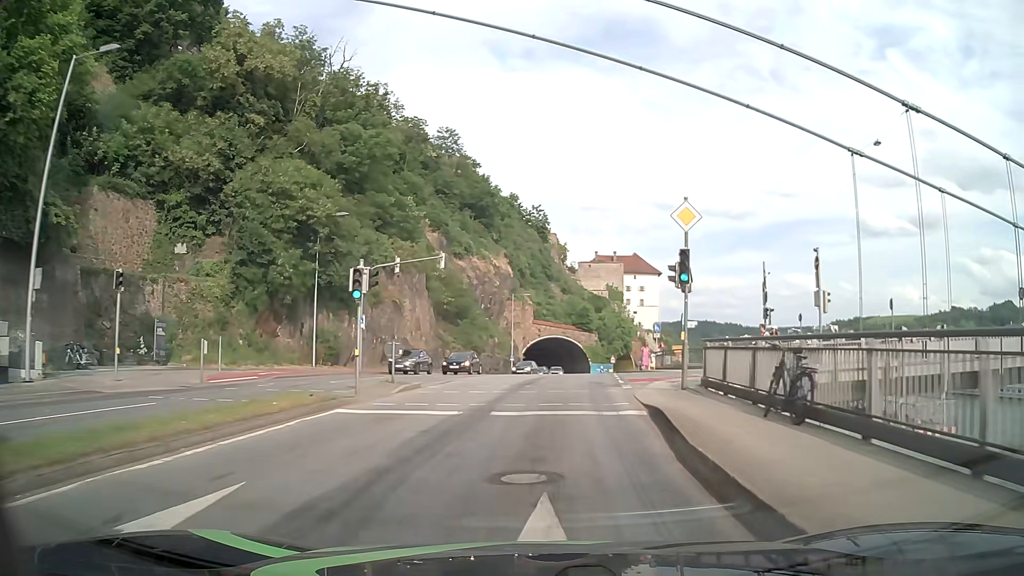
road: primary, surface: asphalt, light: Day
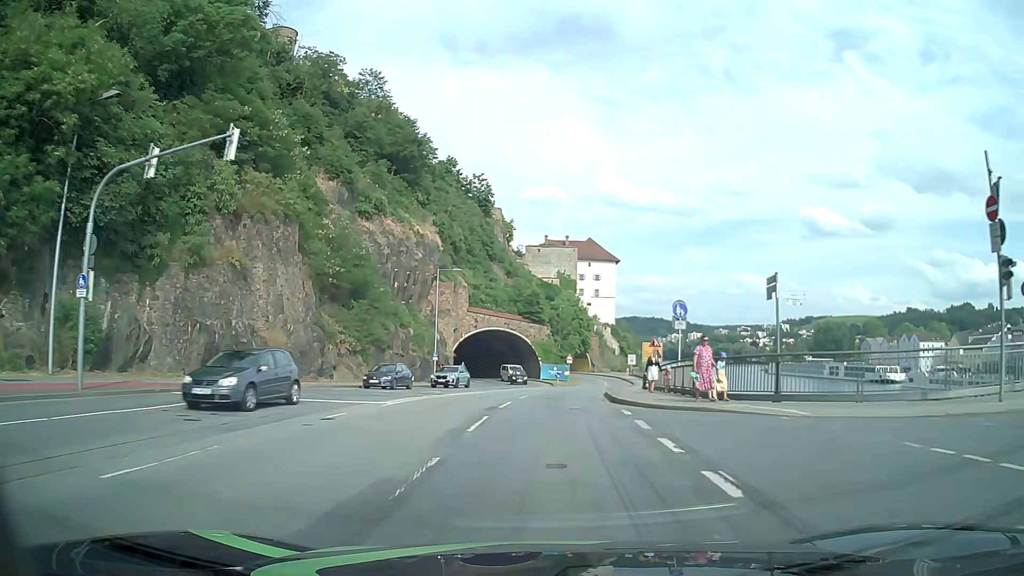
(+1.1, +22.6) m; +5°
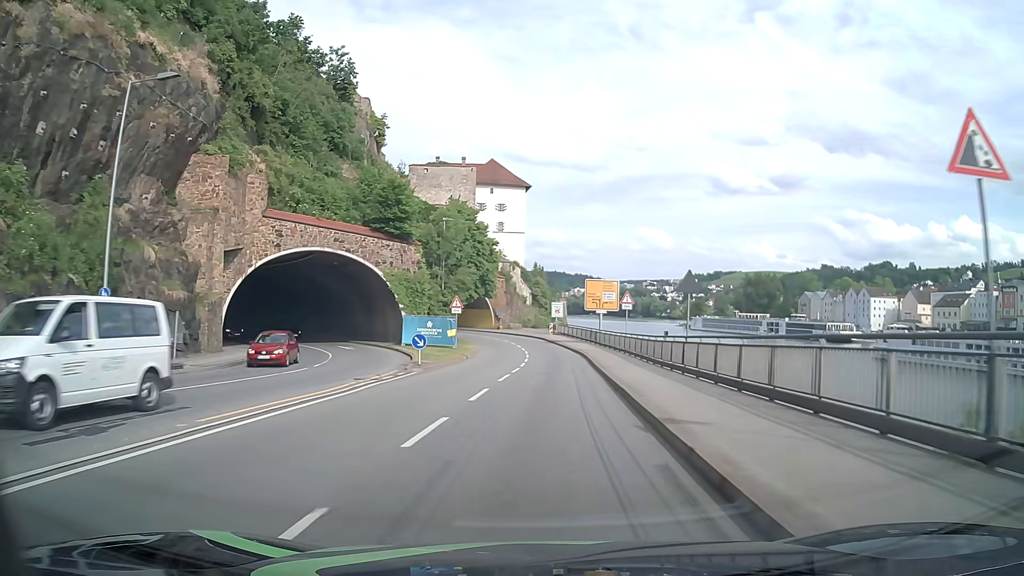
(+2.6, +38.7) m; +9°
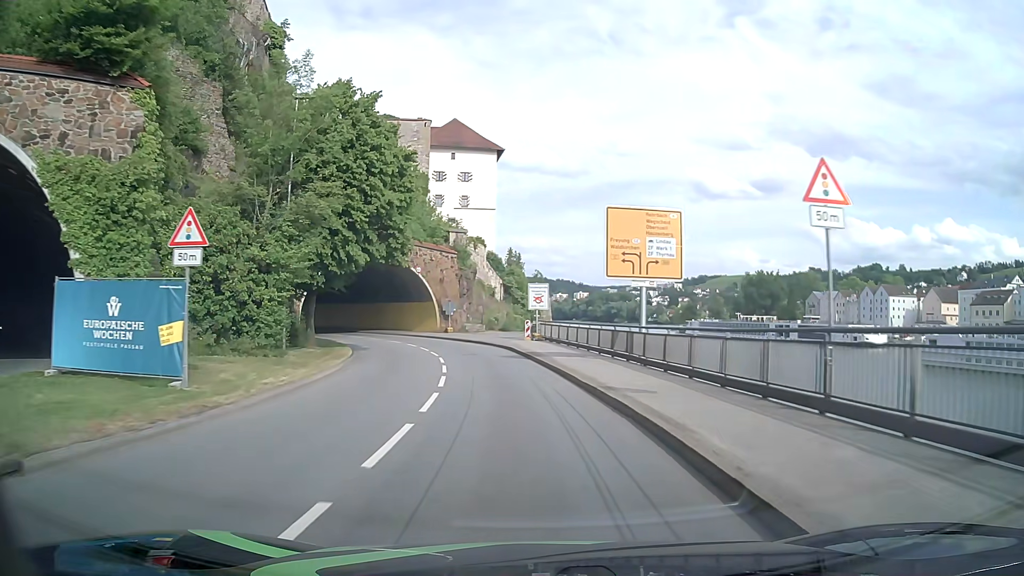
(+0.9, +31.6) m; +1°
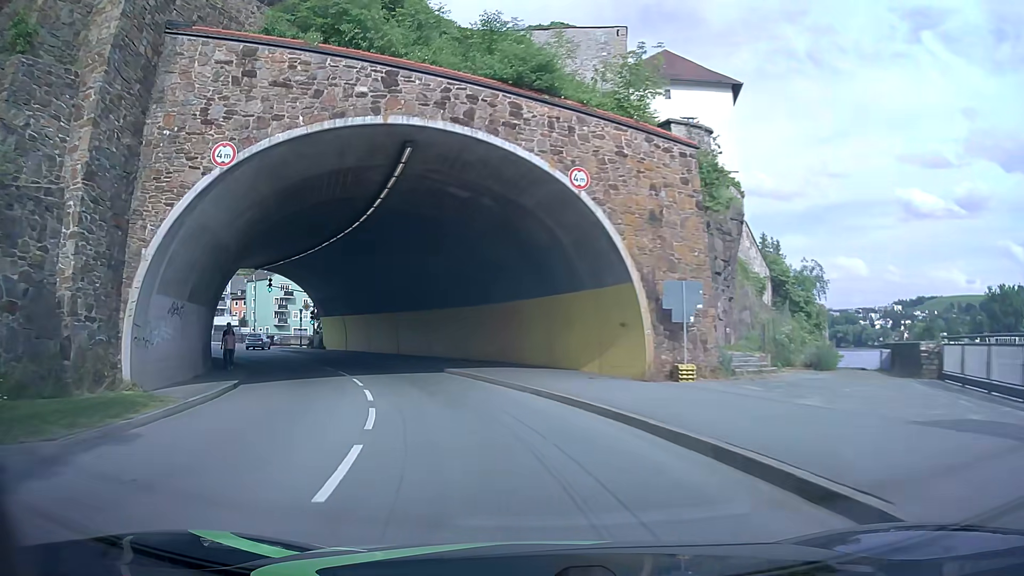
(-4.5, +37.7) m; -18°
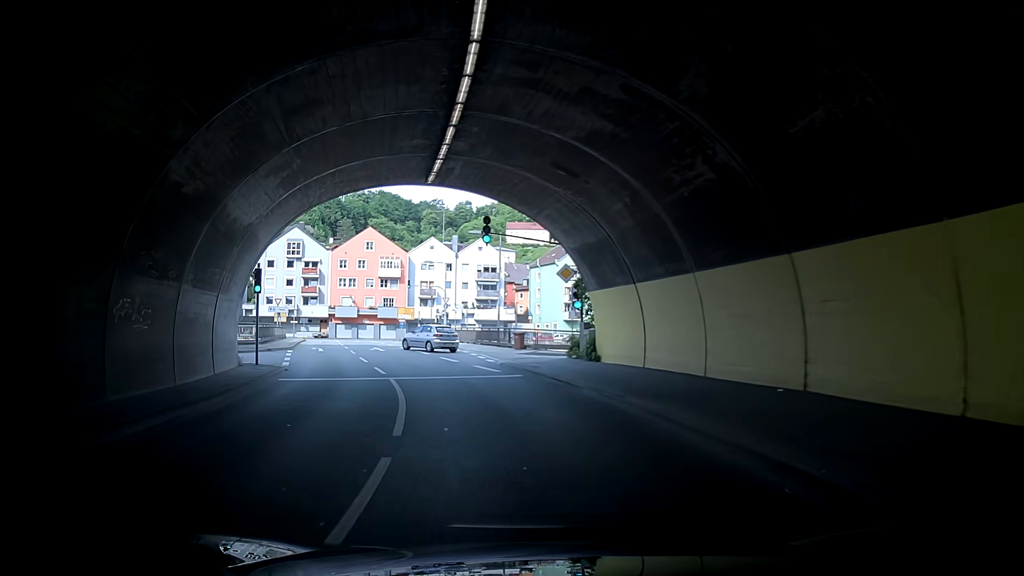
(-6.7, +27.8) m; -25°
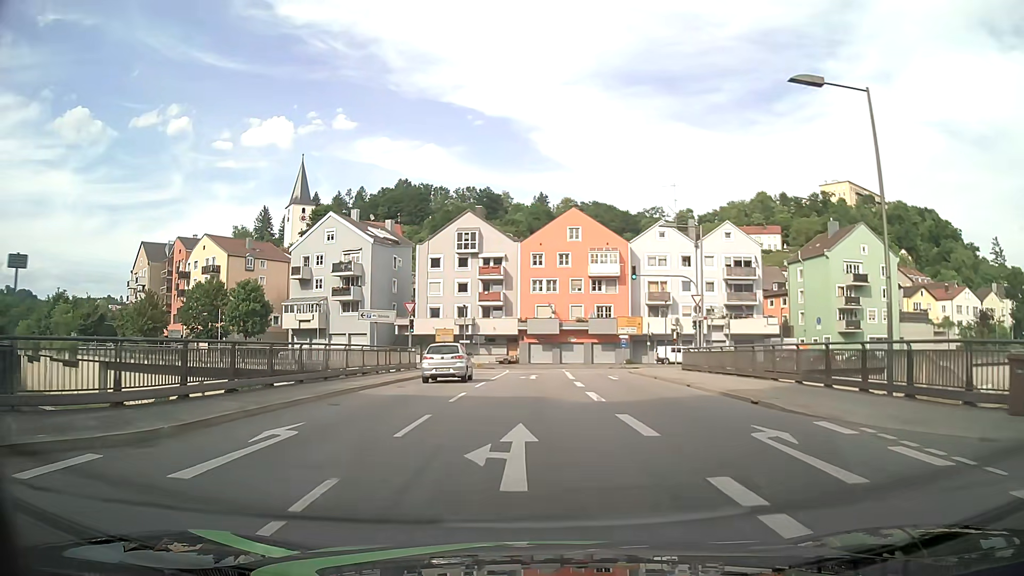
(-5.2, +29.0) m; -20°
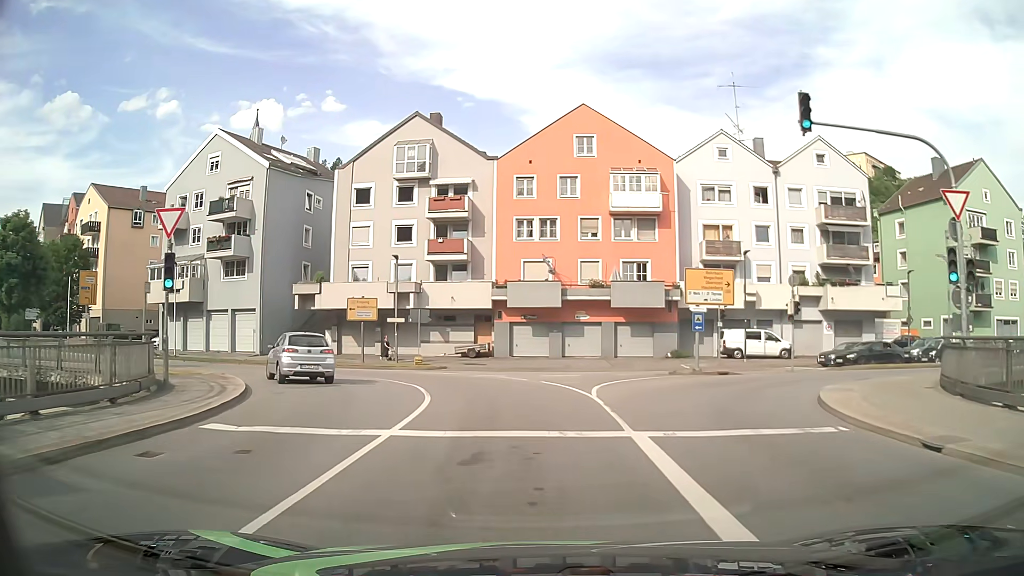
(-0.4, +28.5) m; 0°
(0, +10) (-1, +20) (-7, +28) (-15, +34) (-24, +37) (-34, +41) (-43, +44) (-52, +49) (-61, +54) (-68, +60) m
